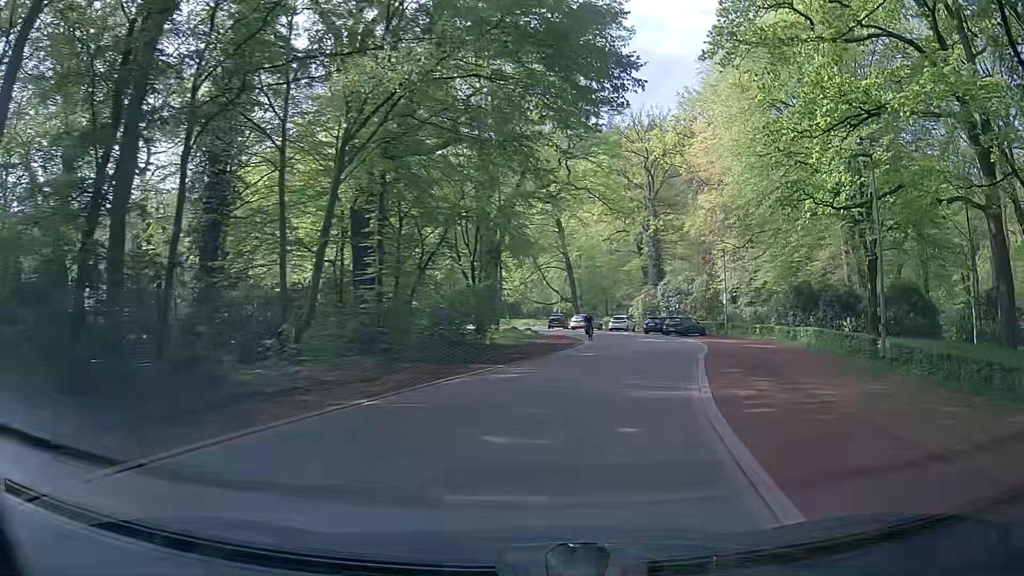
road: unclassified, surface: asphalt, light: Day
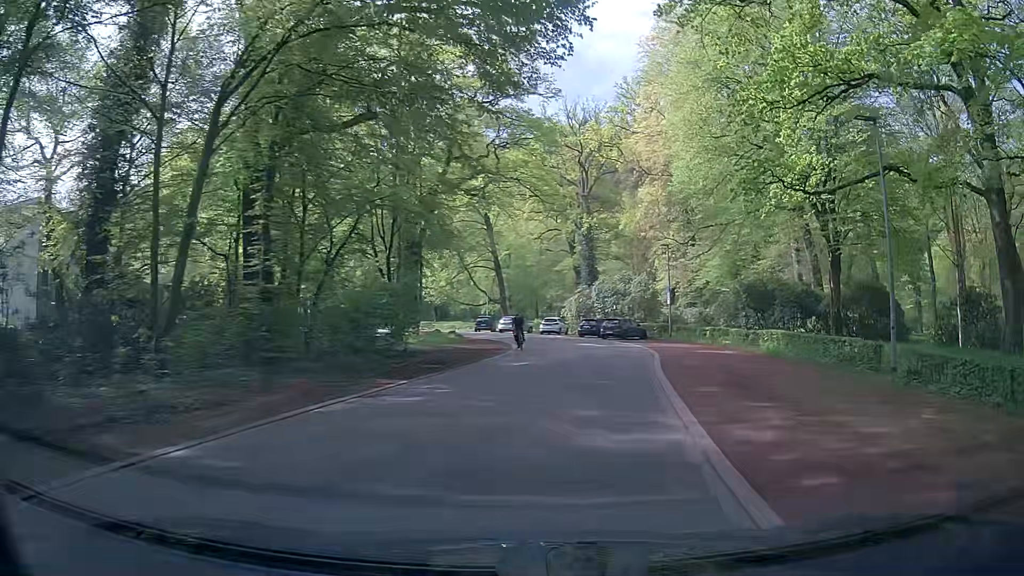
(+0.4, +4.5) m; +8°
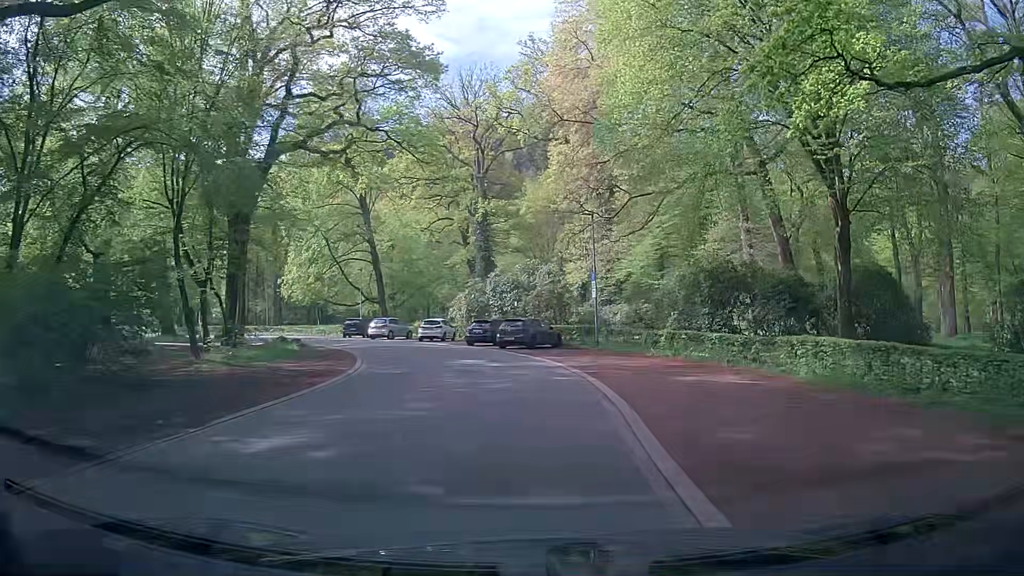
(+1.3, +13.5) m; +10°
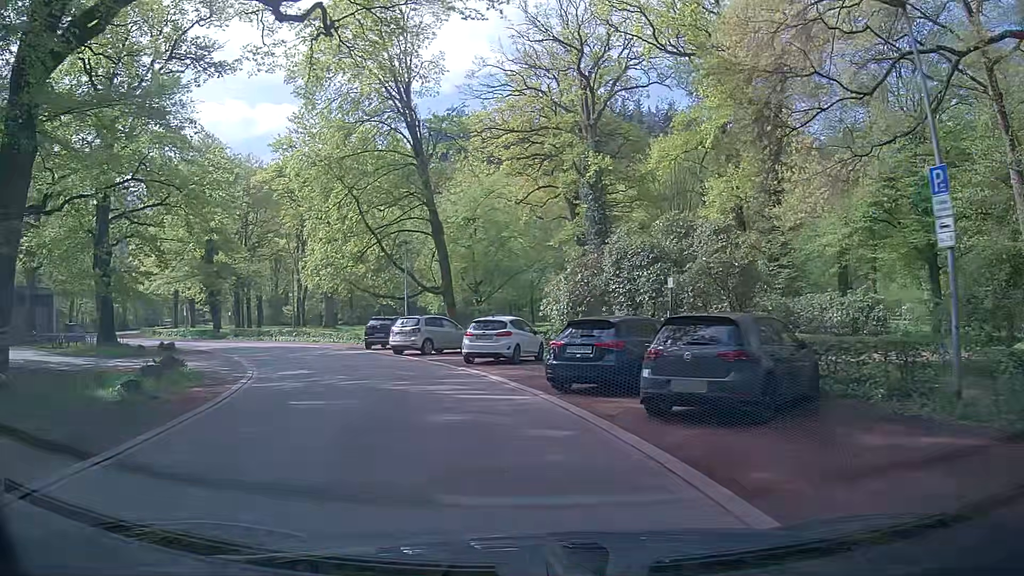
(-1.4, +22.5) m; -9°
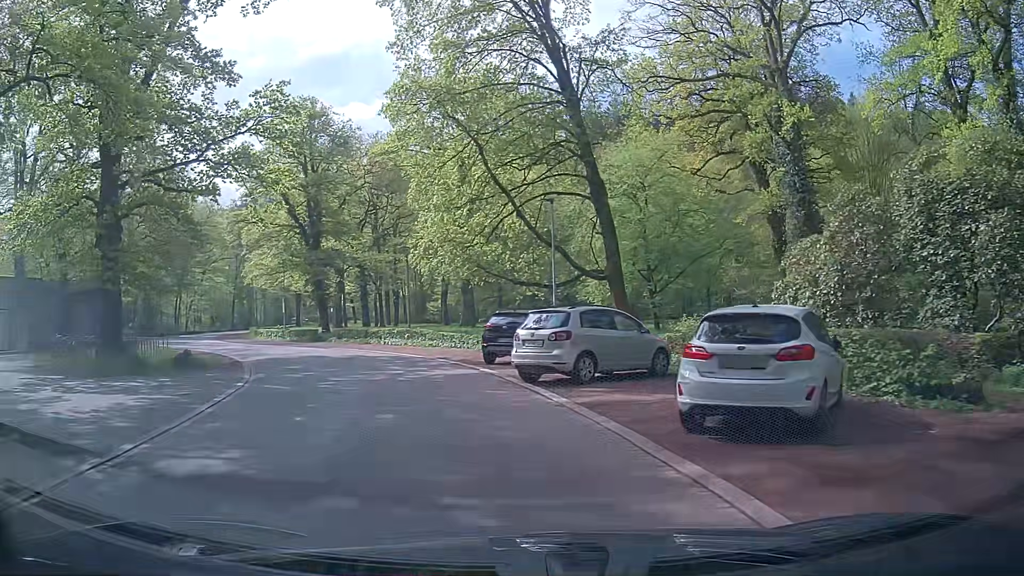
(-1.7, +13.2) m; -16°
